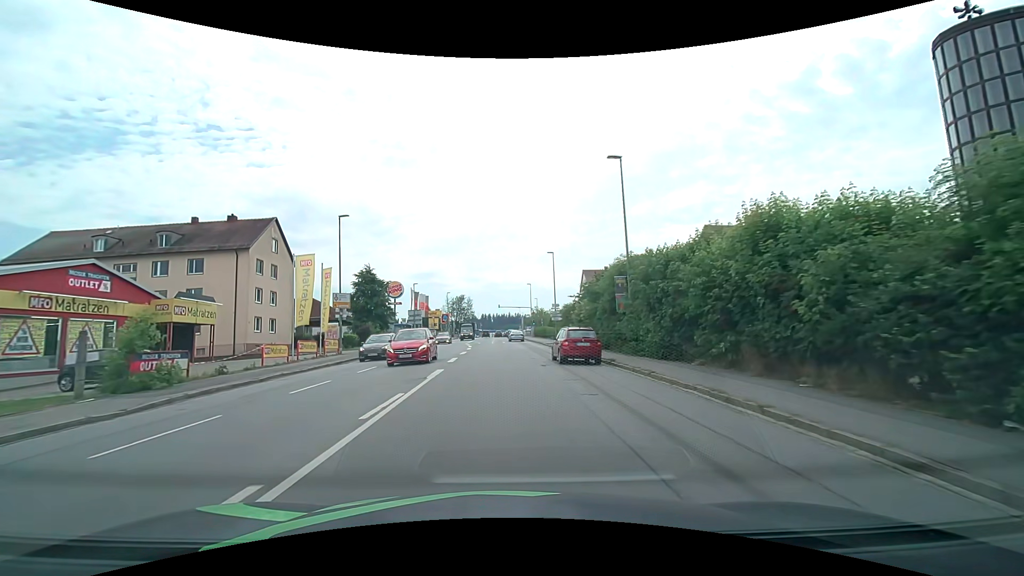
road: tertiary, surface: asphalt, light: Day
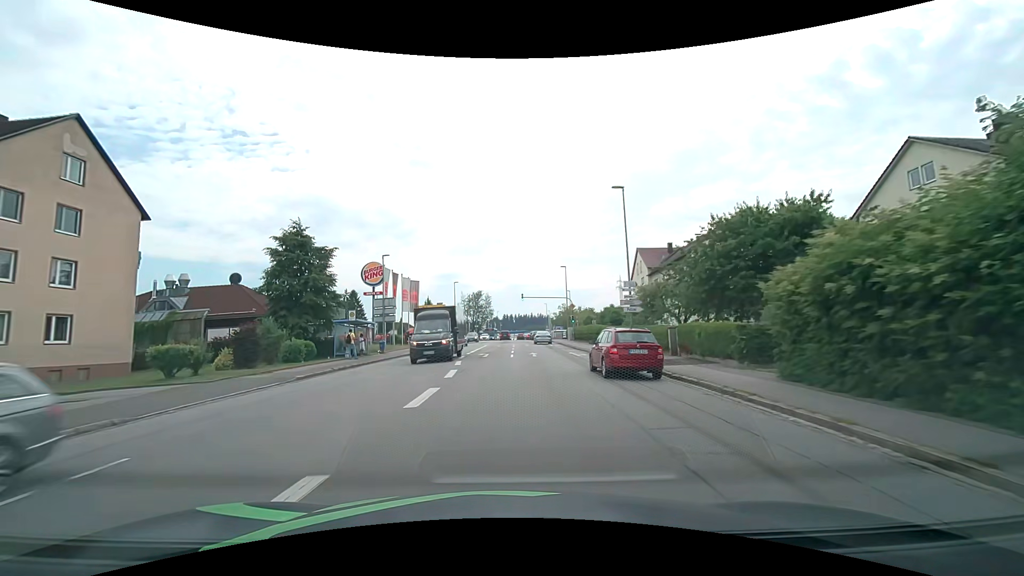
(-0.6, +27.1) m; -2°
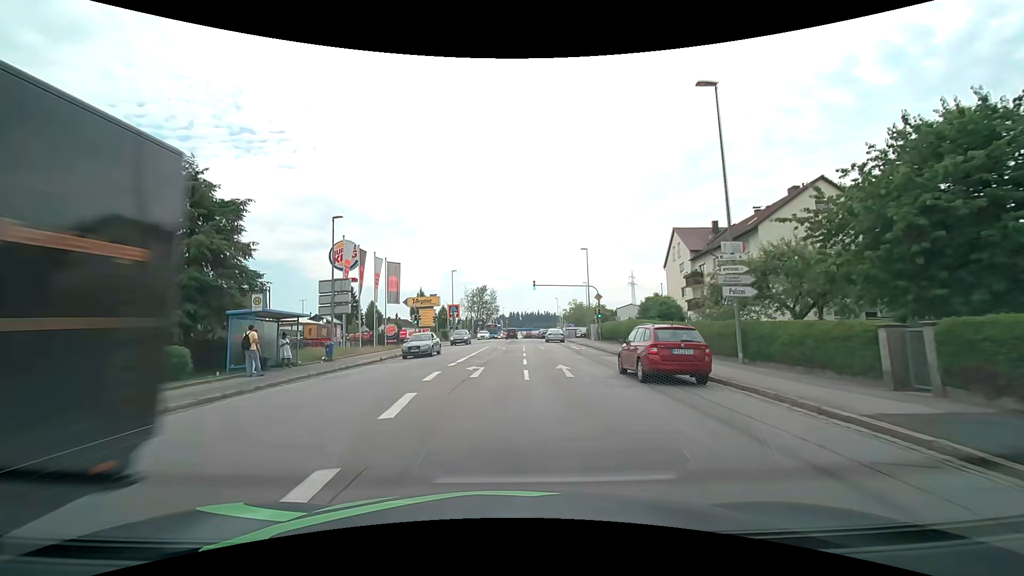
(-0.2, +13.3) m; -1°
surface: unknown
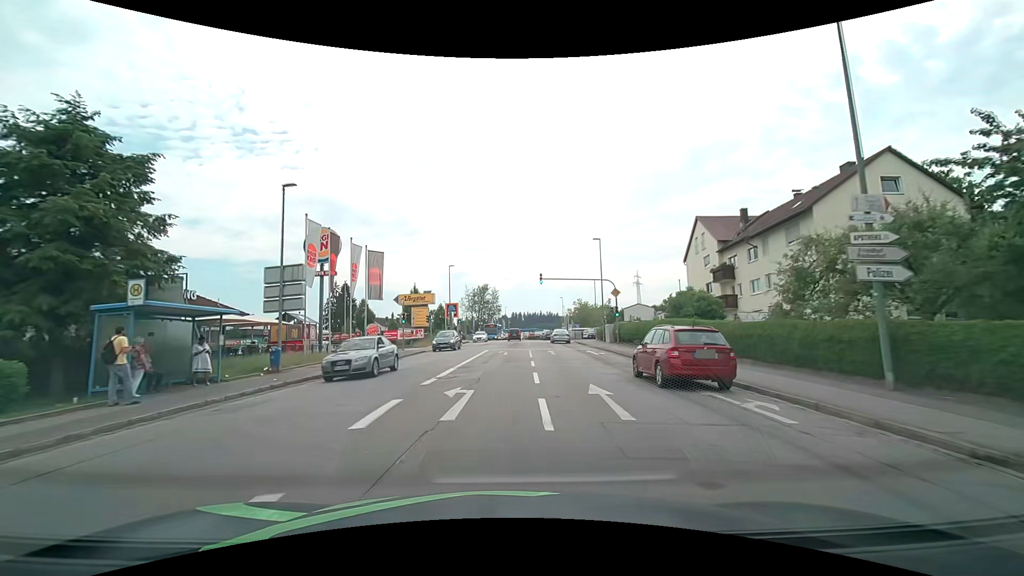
(0.0, +6.6) m; 0°
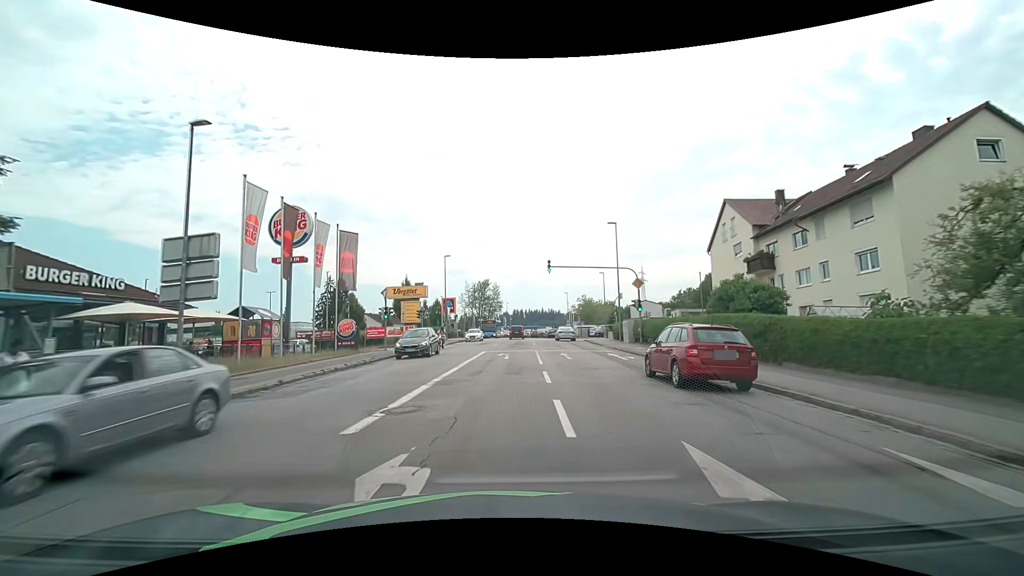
(0.0, +6.4) m; 0°
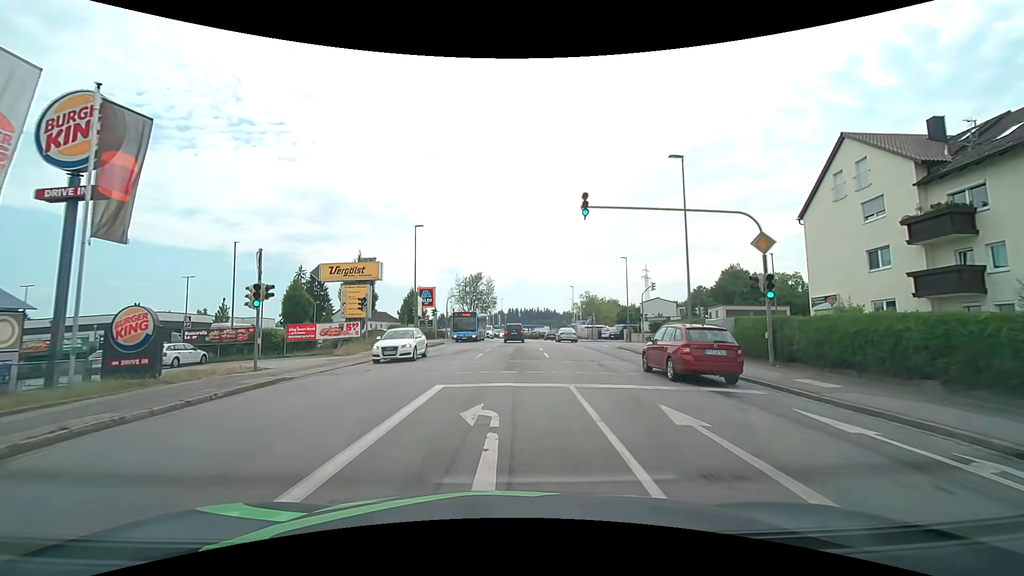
(0.0, +16.9) m; 0°
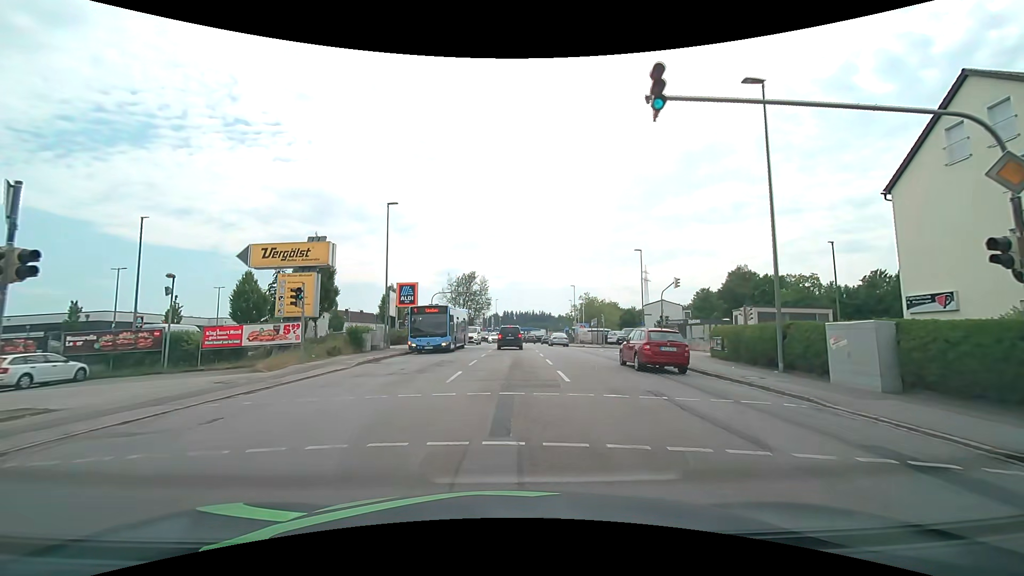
(0.0, +8.5) m; +1°
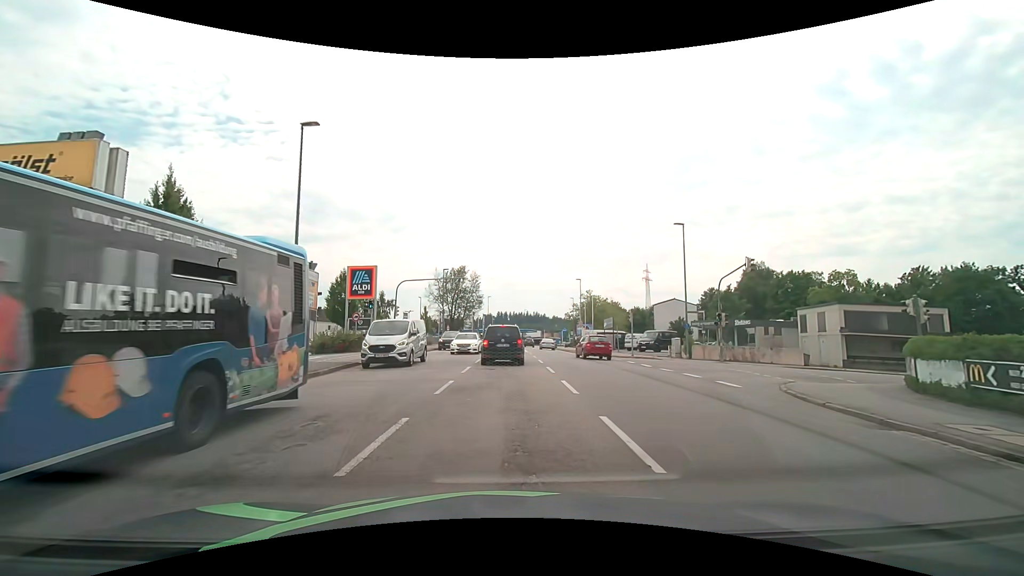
(+0.1, +13.8) m; 0°
